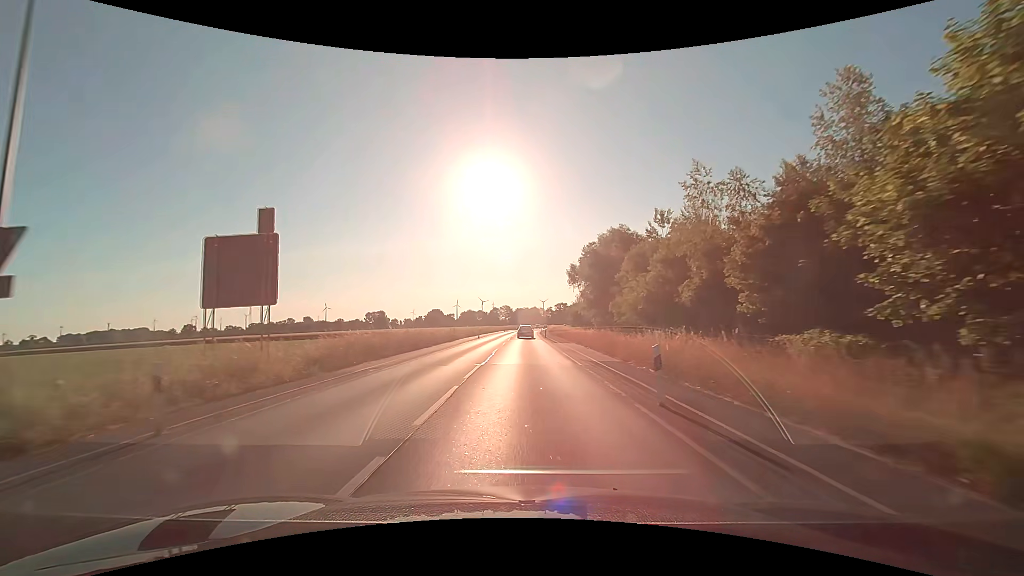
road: secondary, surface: asphalt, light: Day
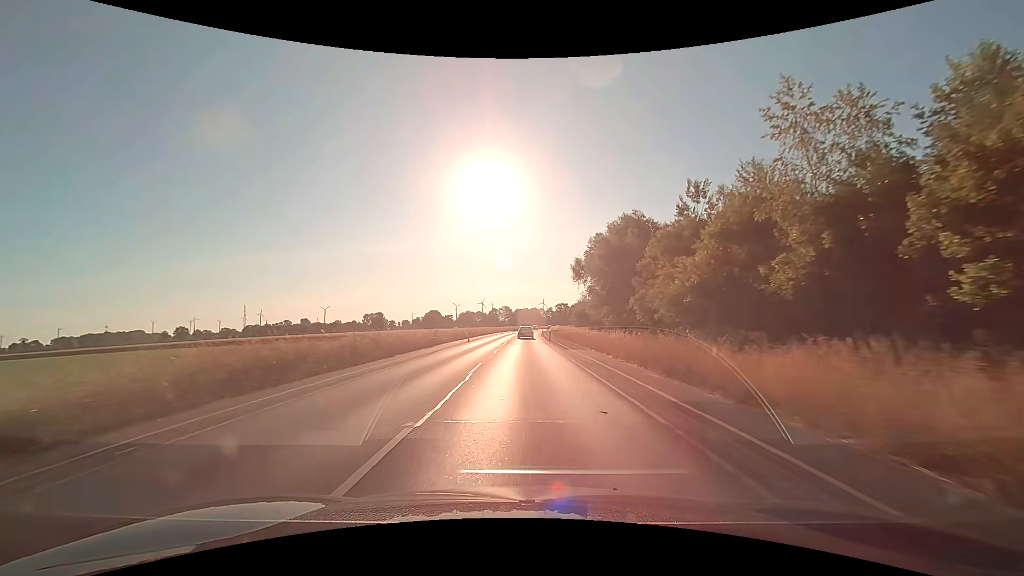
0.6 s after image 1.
(0.0, +10.7) m; 0°
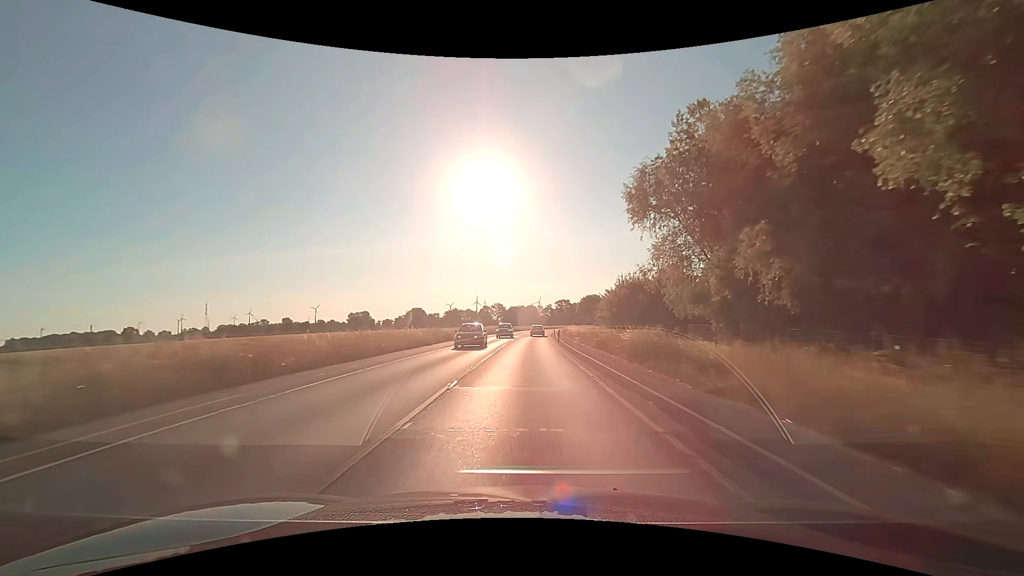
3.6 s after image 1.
(+0.2, +55.9) m; +1°
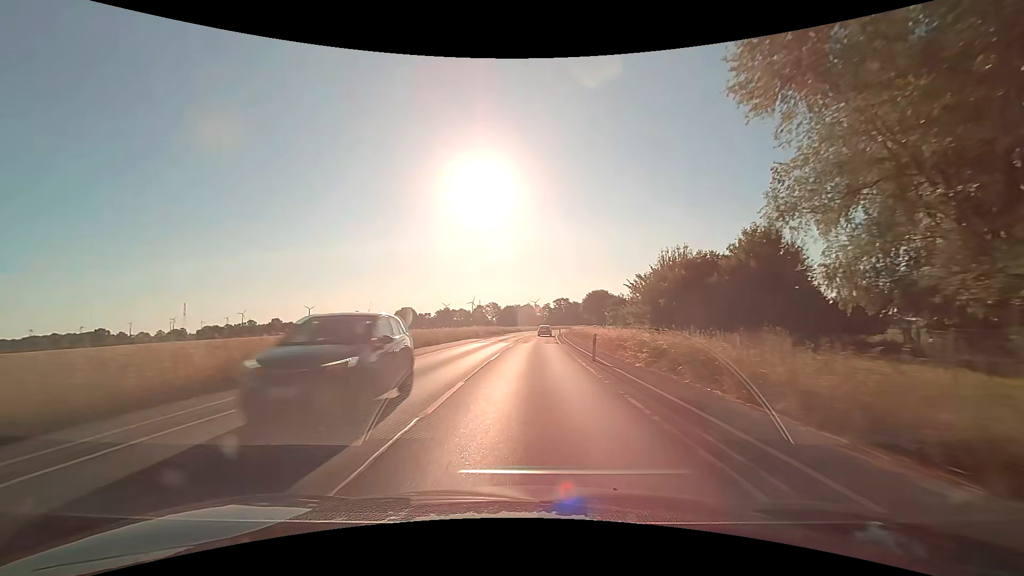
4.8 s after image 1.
(-0.1, +23.5) m; 0°
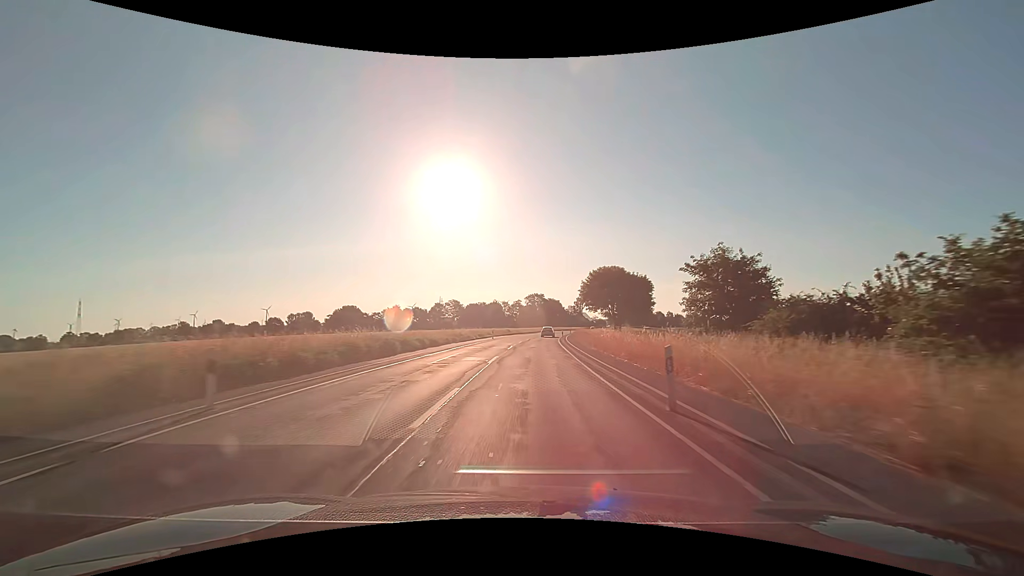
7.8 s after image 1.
(+1.9, +61.1) m; +3°
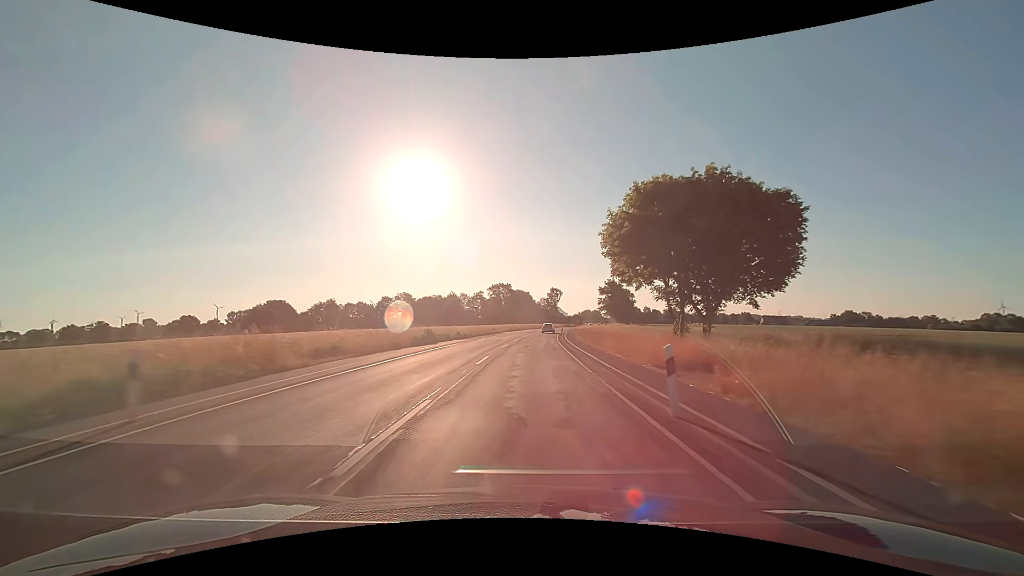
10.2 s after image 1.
(+1.7, +50.2) m; +4°
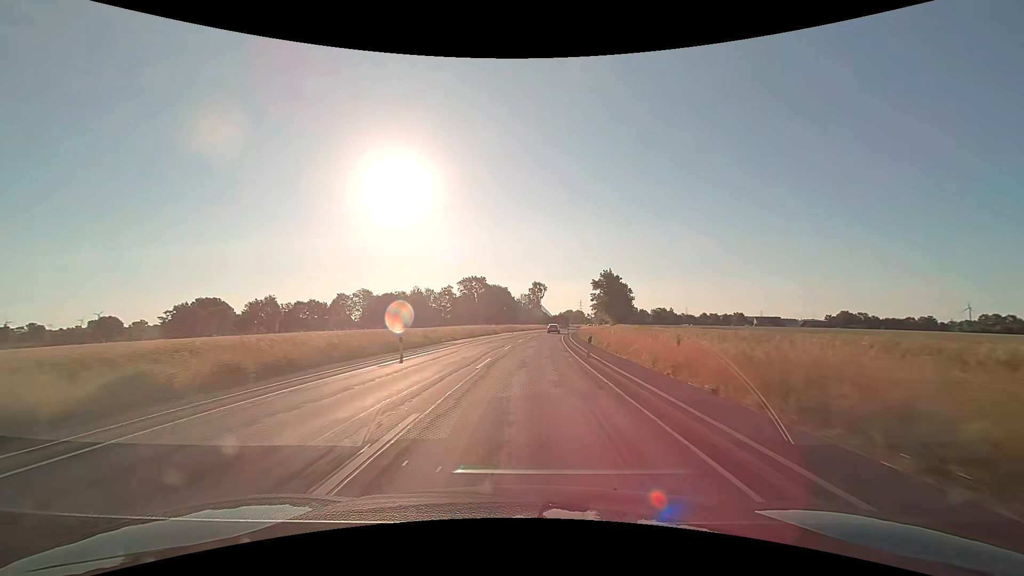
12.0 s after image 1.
(+0.8, +37.4) m; +2°
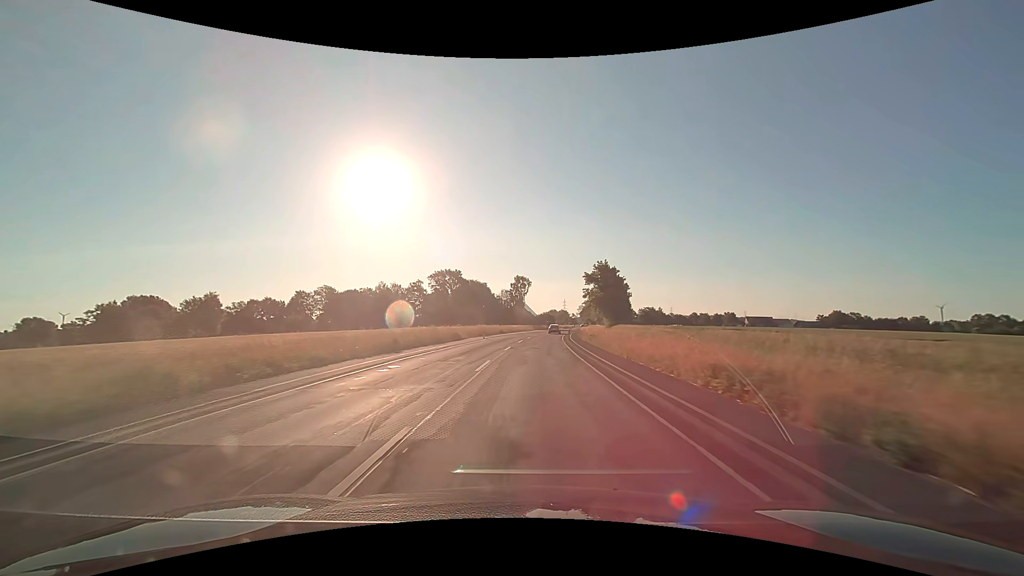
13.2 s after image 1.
(+0.4, +25.0) m; +2°
